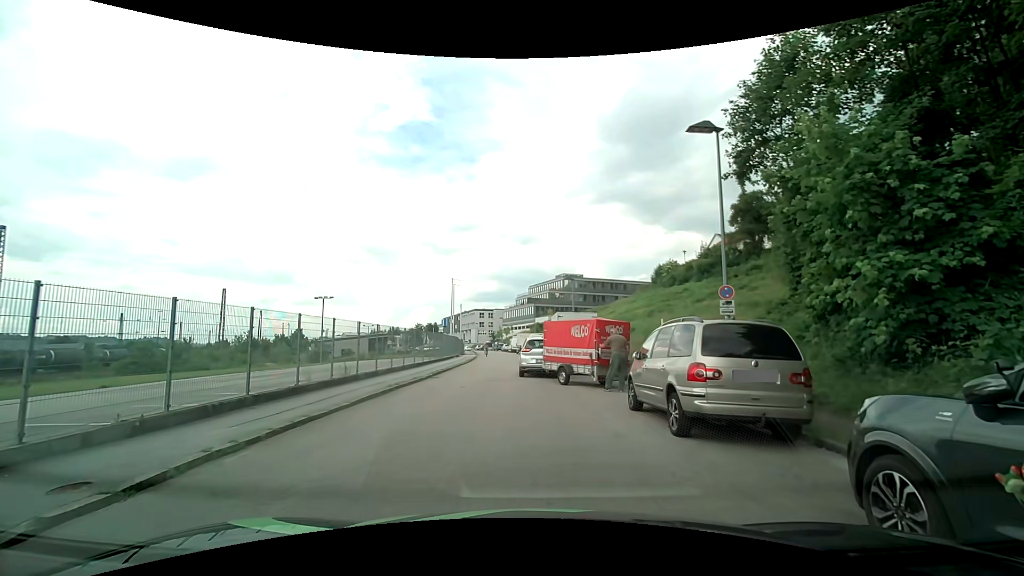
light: Day
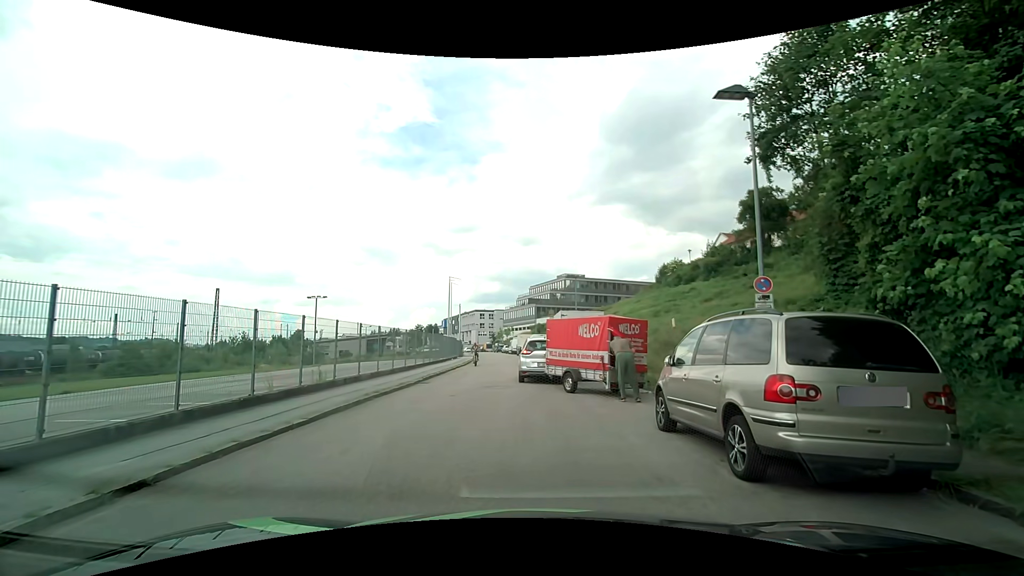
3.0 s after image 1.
(0.0, +2.2) m; 0°
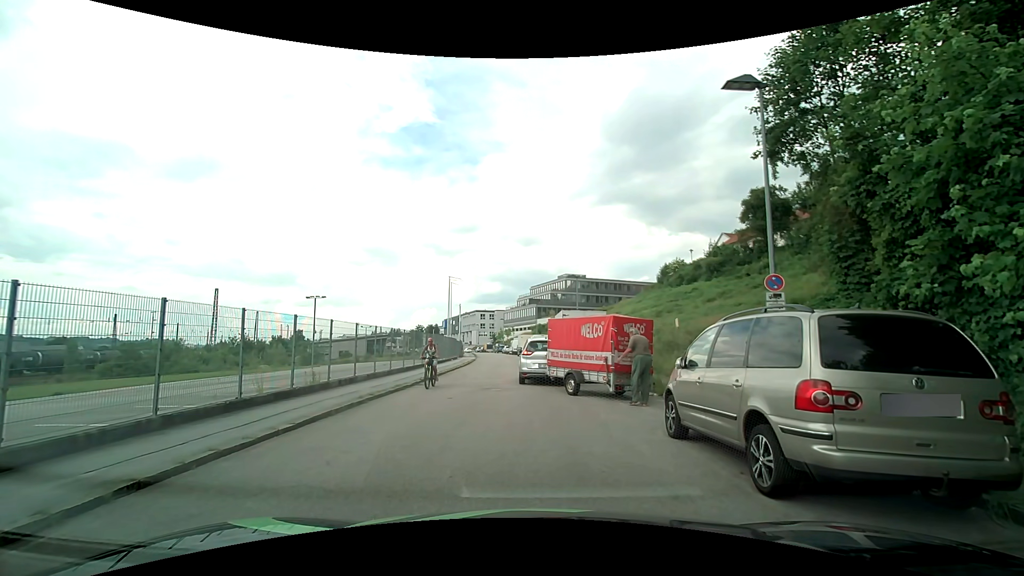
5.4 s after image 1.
(0.0, +0.6) m; 0°
